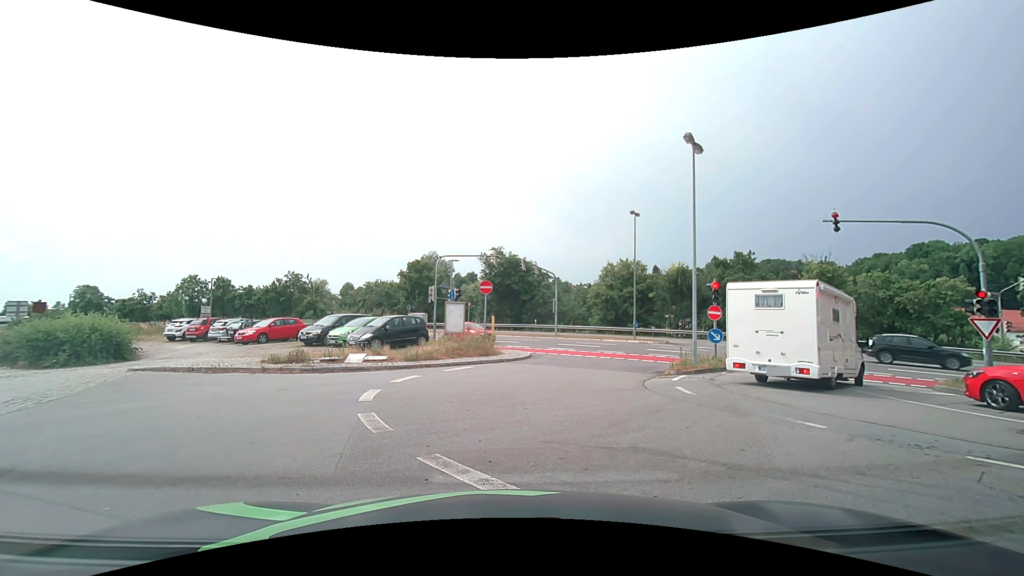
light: Day
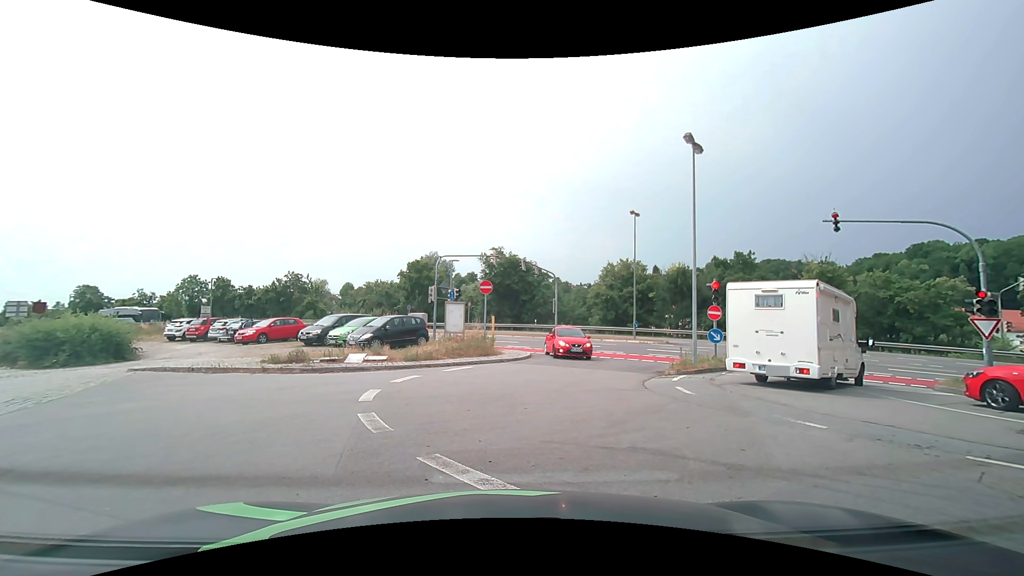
(0.0, 0.0) m; 0°
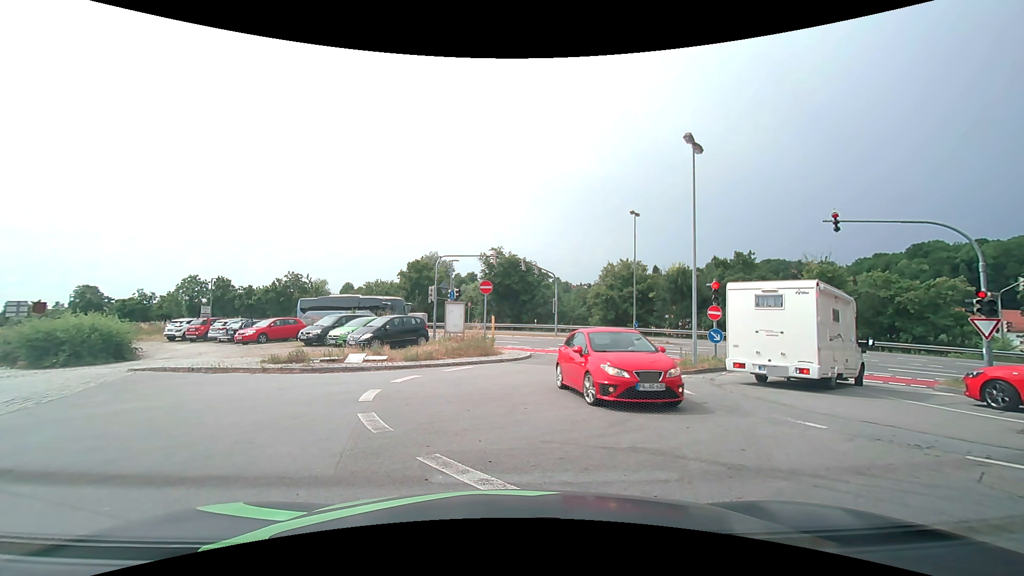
(0.0, 0.0) m; 0°
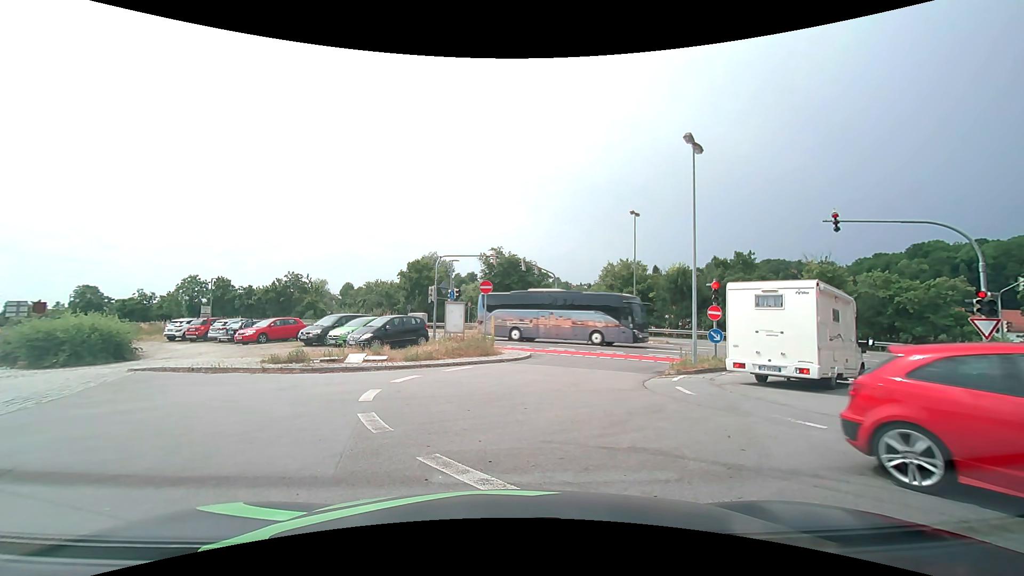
(0.0, 0.0) m; 0°
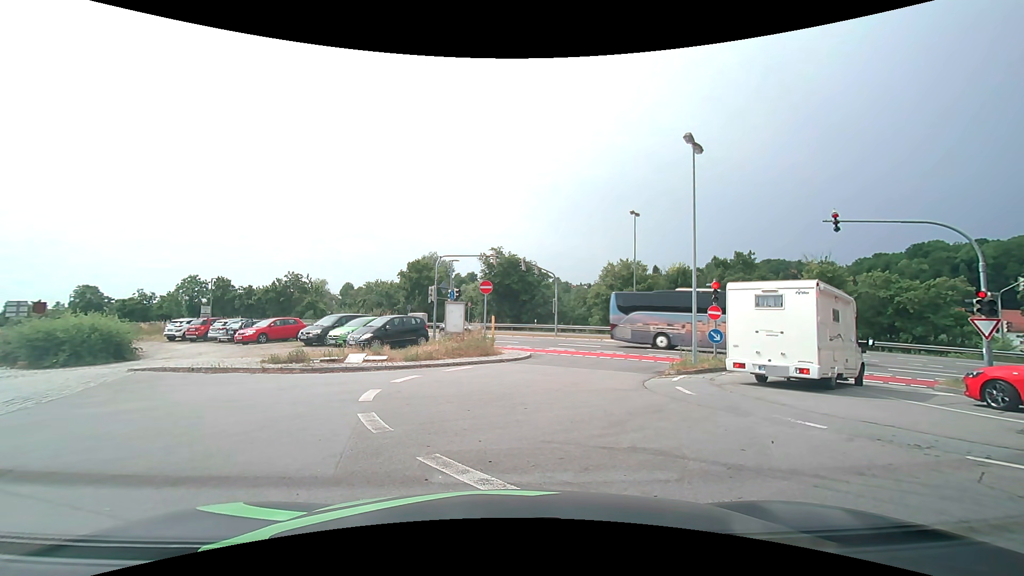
(0.0, 0.0) m; 0°
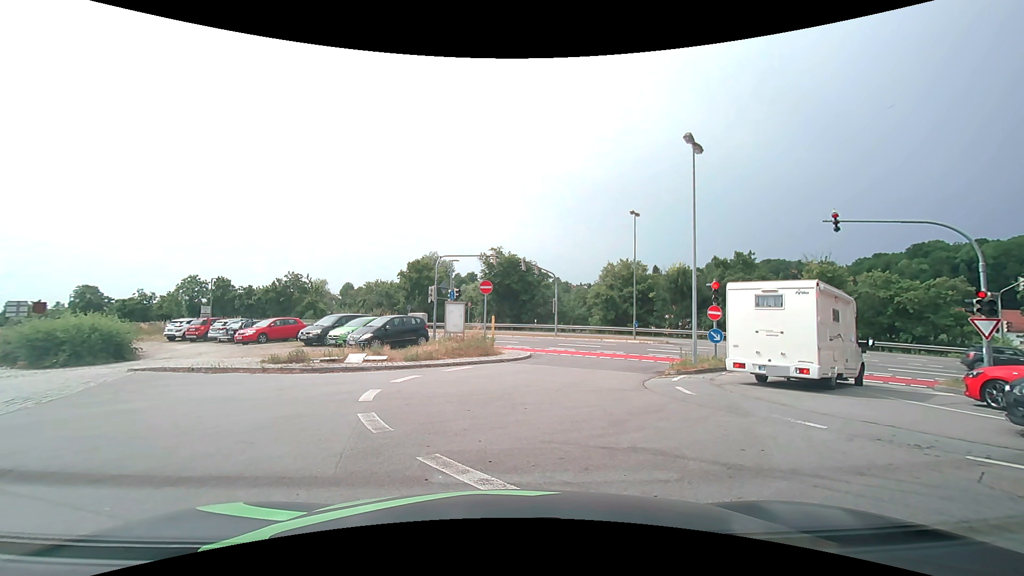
(0.0, 0.0) m; 0°
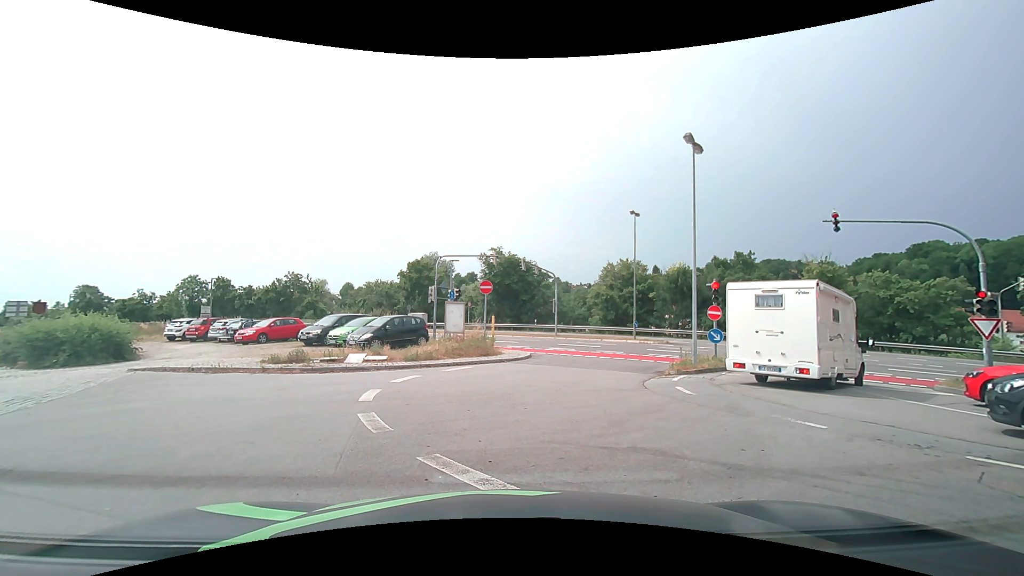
(0.0, 0.0) m; 0°
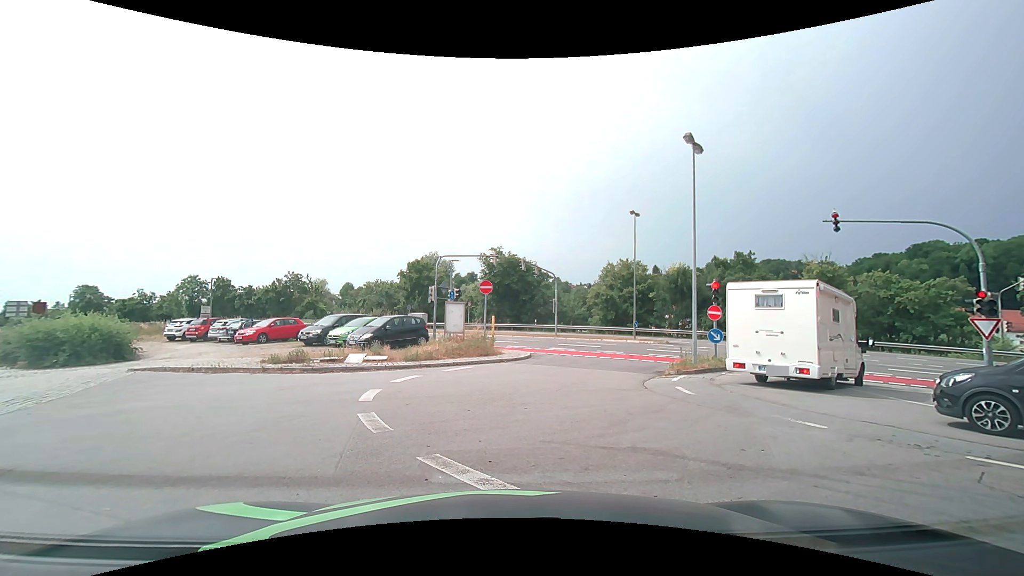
(0.0, 0.0) m; 0°
